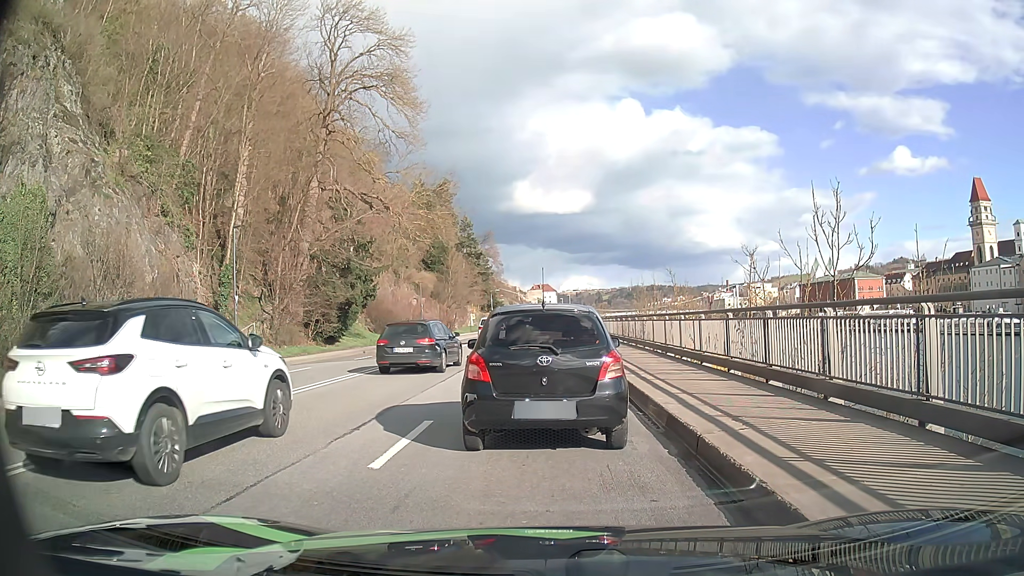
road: primary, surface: asphalt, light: Day
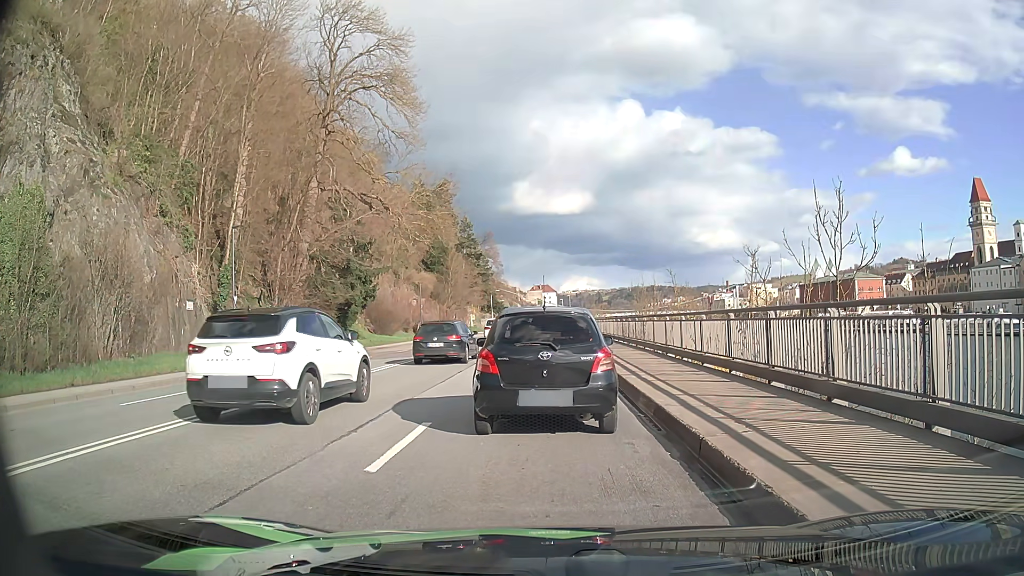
(0.0, +0.1) m; 0°
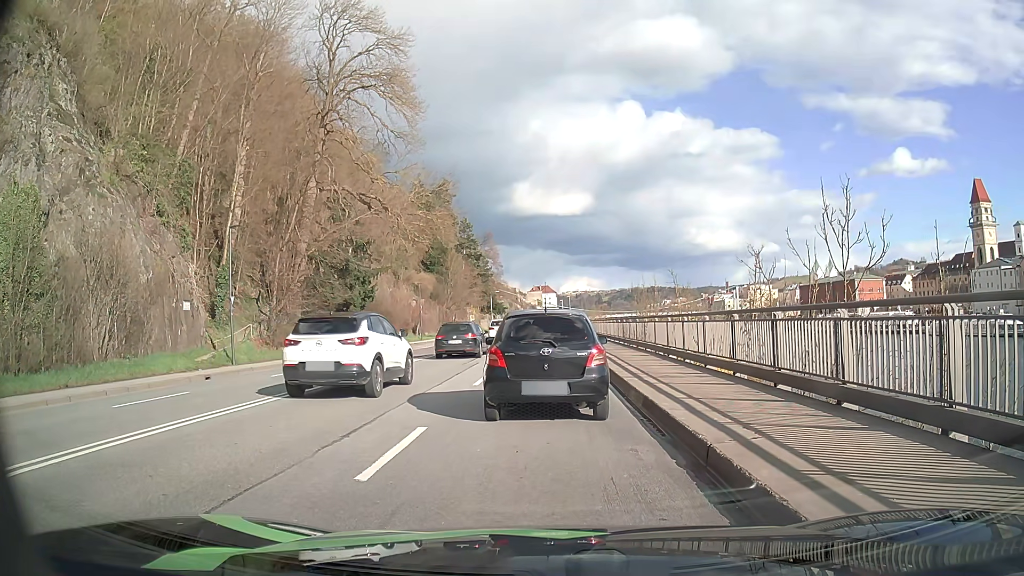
(0.0, +0.4) m; 0°
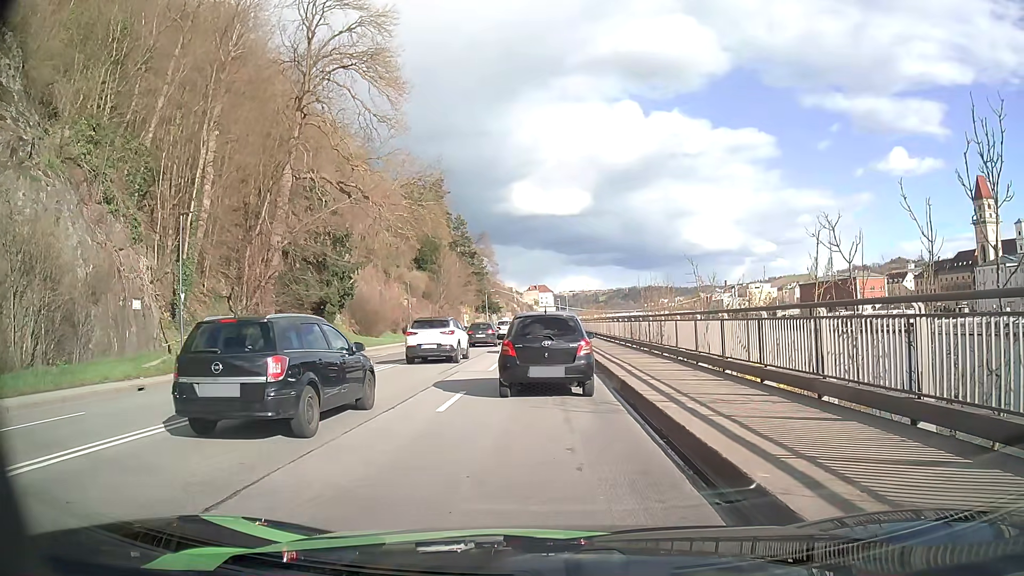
(+0.2, +4.7) m; +2°
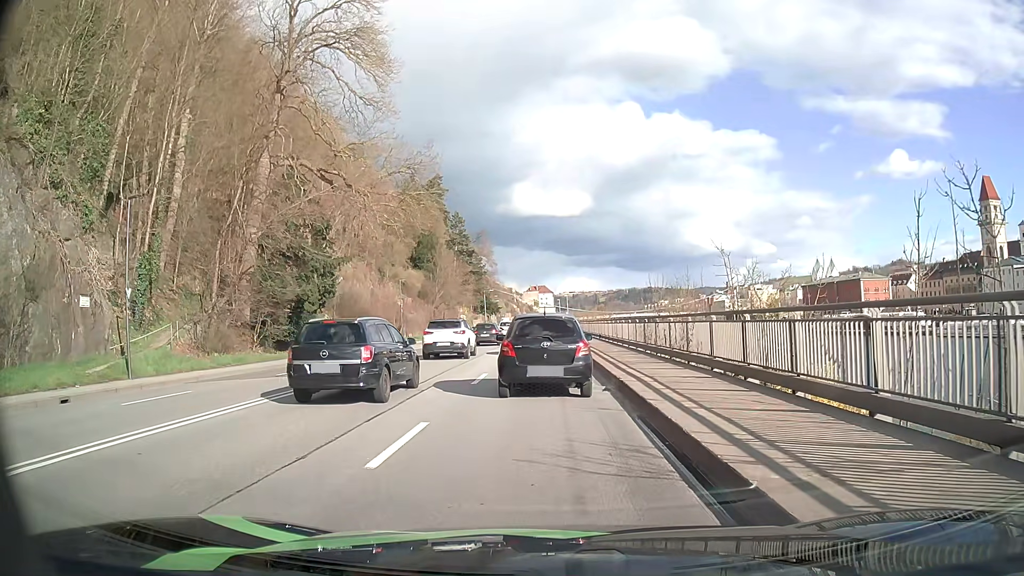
(0.0, +4.2) m; 0°
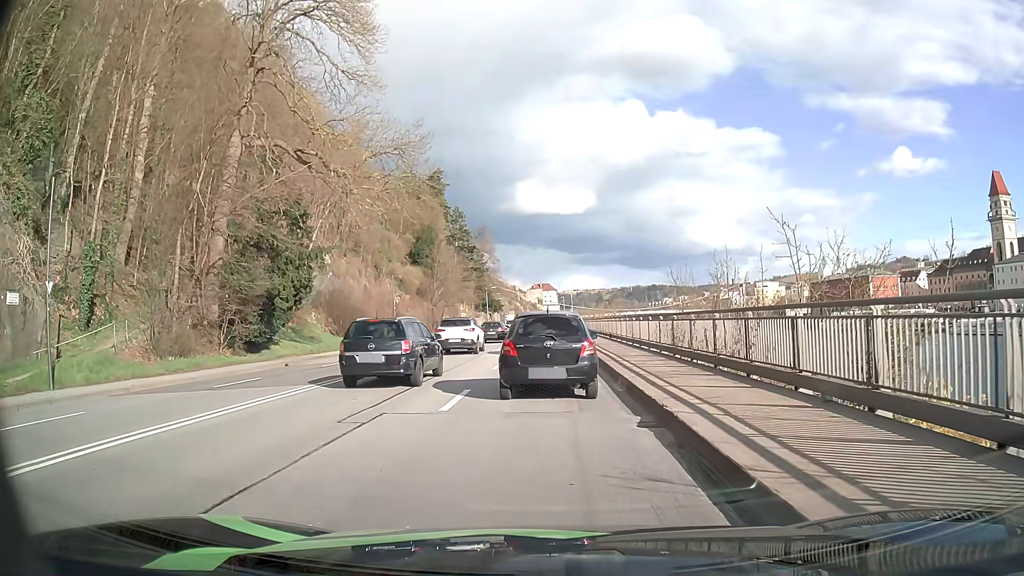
(0.0, +4.9) m; 0°
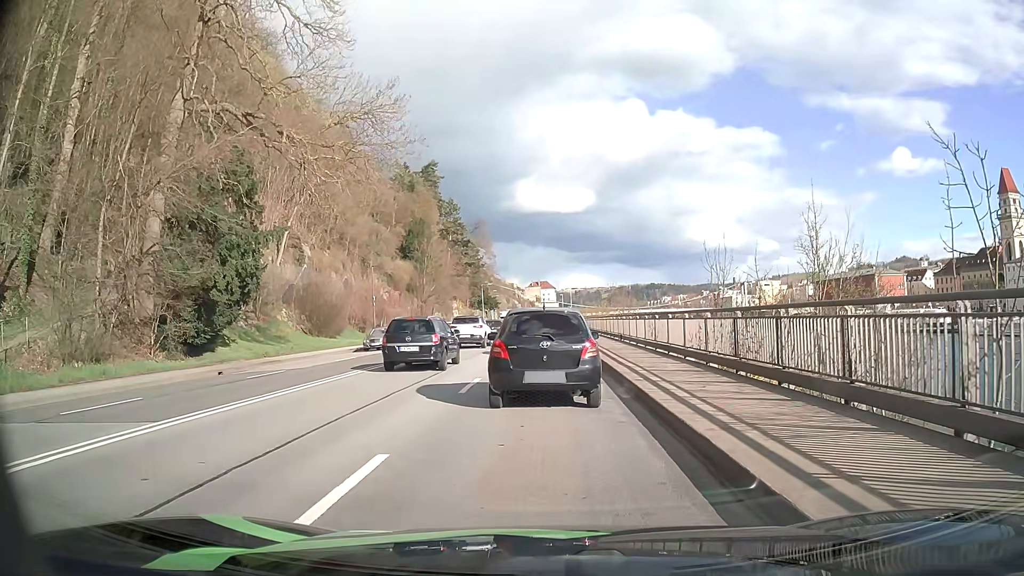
(0.0, +6.7) m; +1°
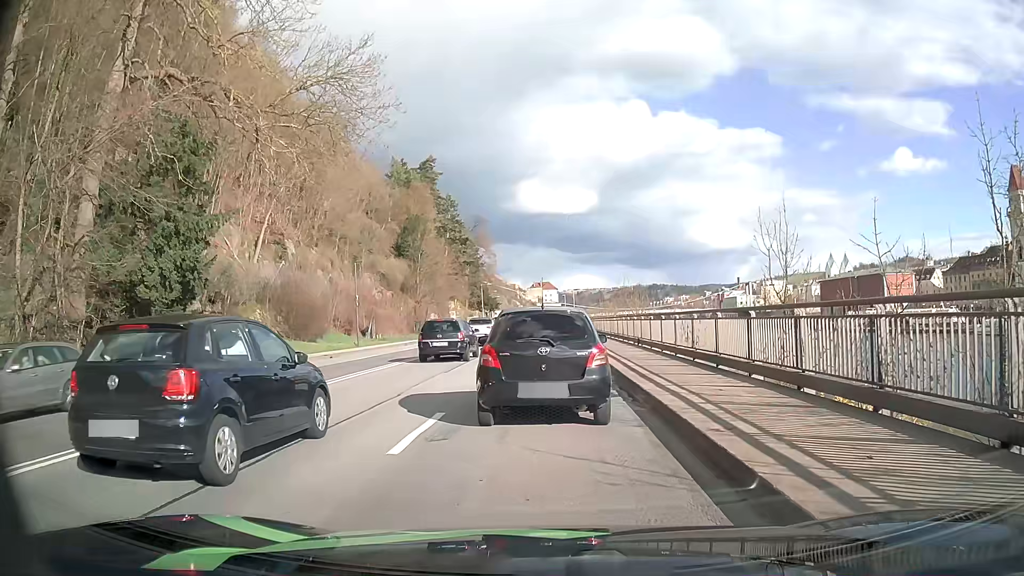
(-0.1, +5.6) m; -1°
